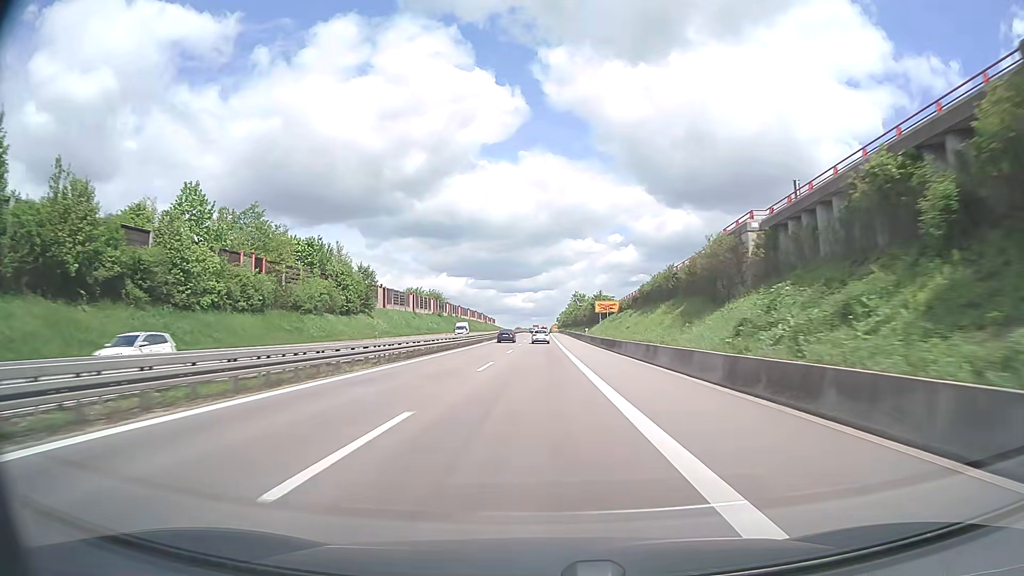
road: trunk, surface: asphalt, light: Day
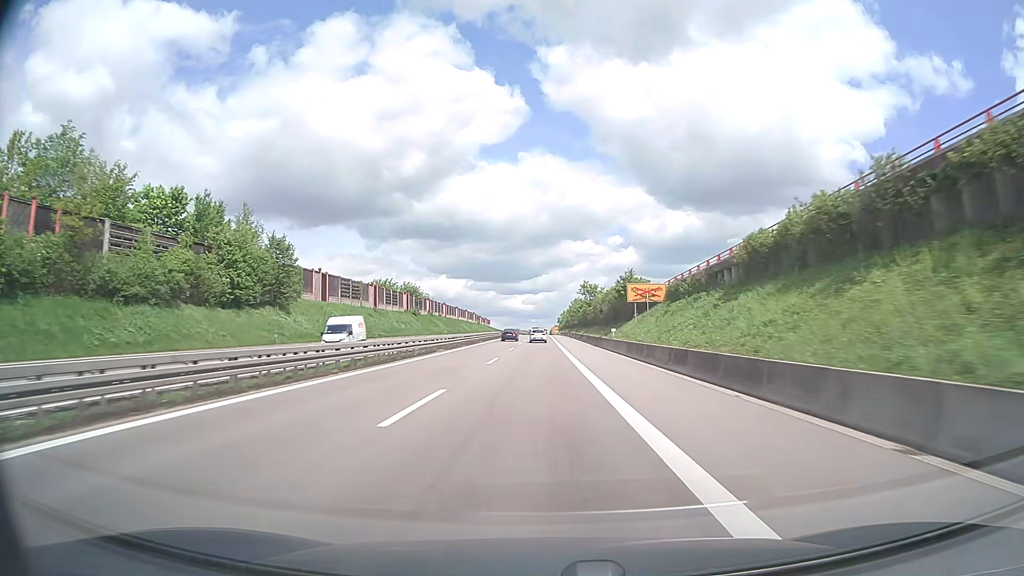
(0.0, +31.9) m; 0°
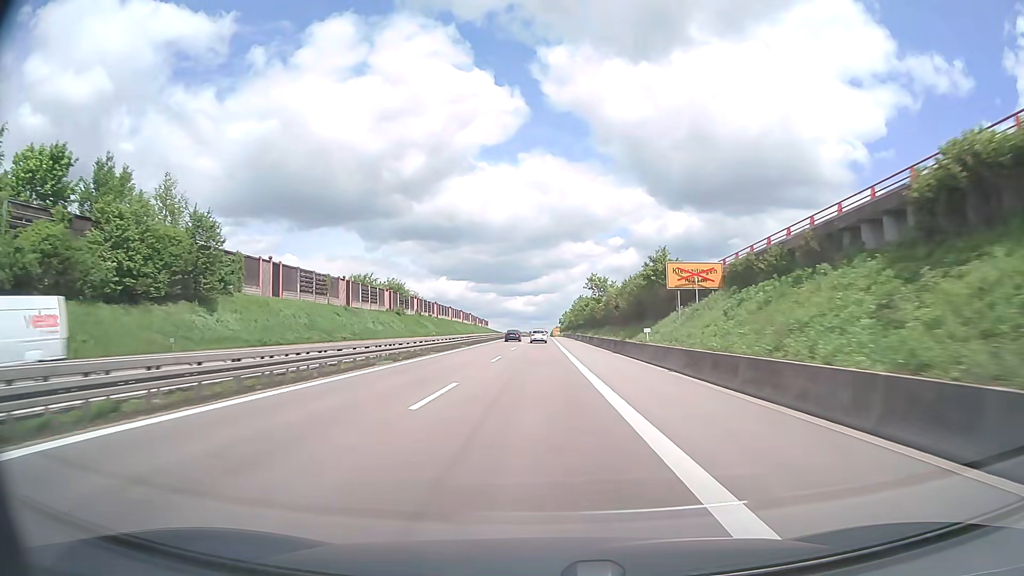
(0.0, +15.9) m; 0°
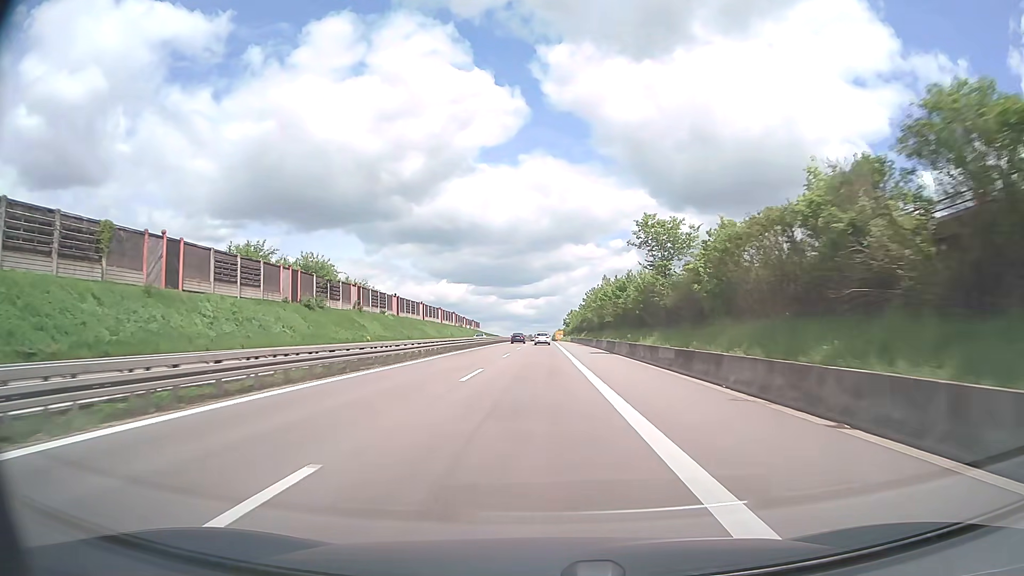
(-0.1, +47.3) m; 0°
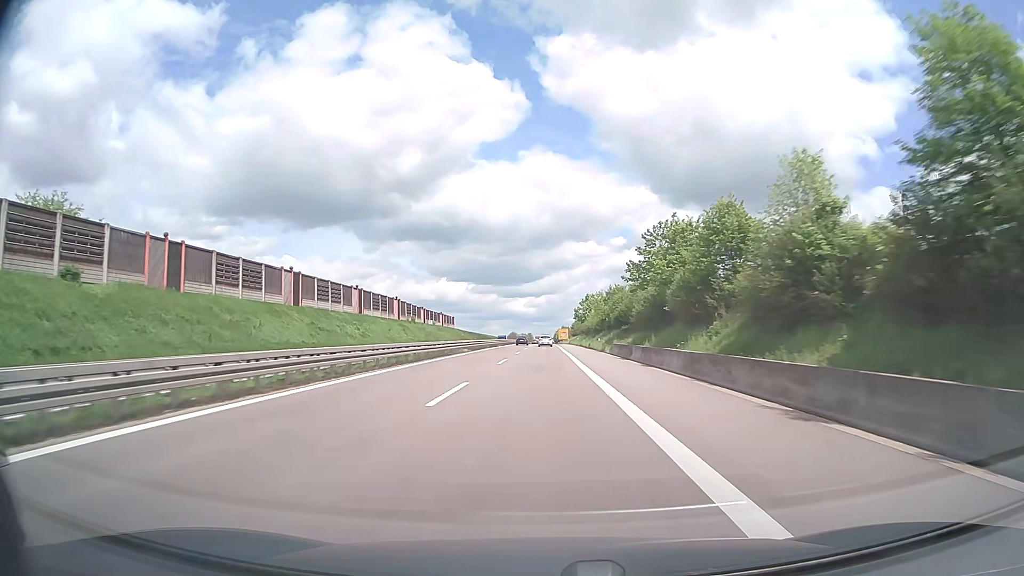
(+0.1, +78.6) m; 0°
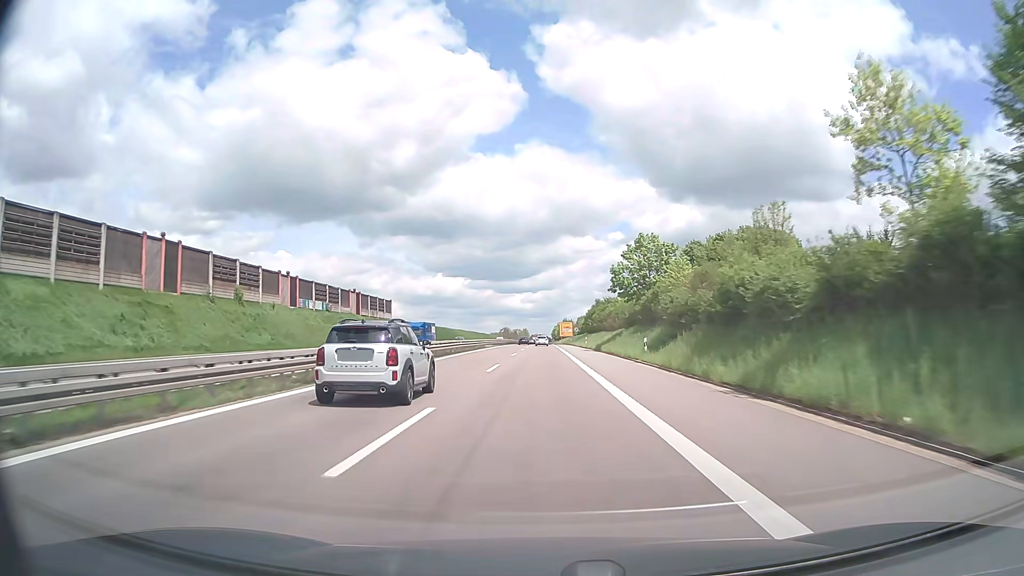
(-0.2, +78.8) m; 0°
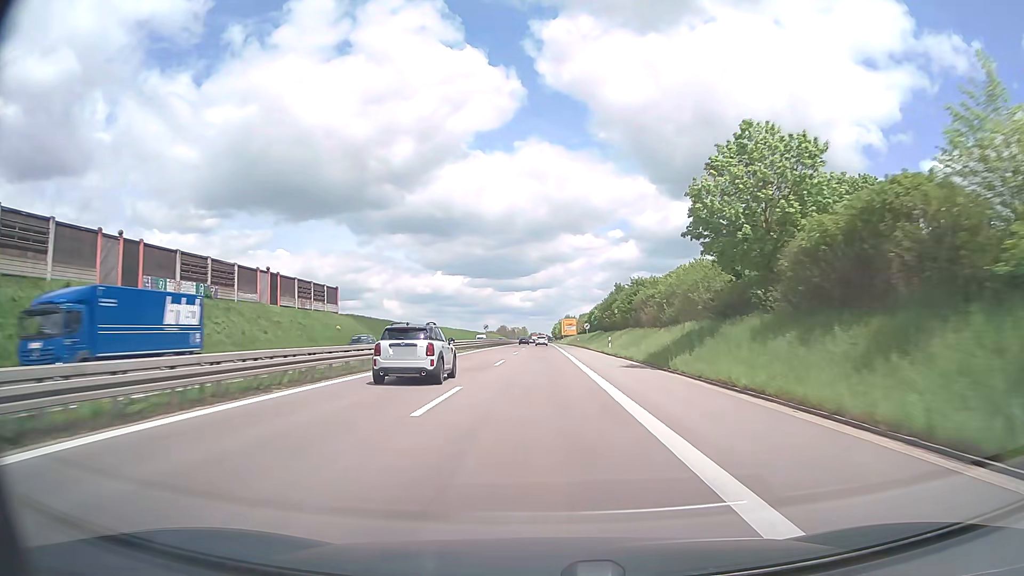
(0.0, +31.6) m; 0°
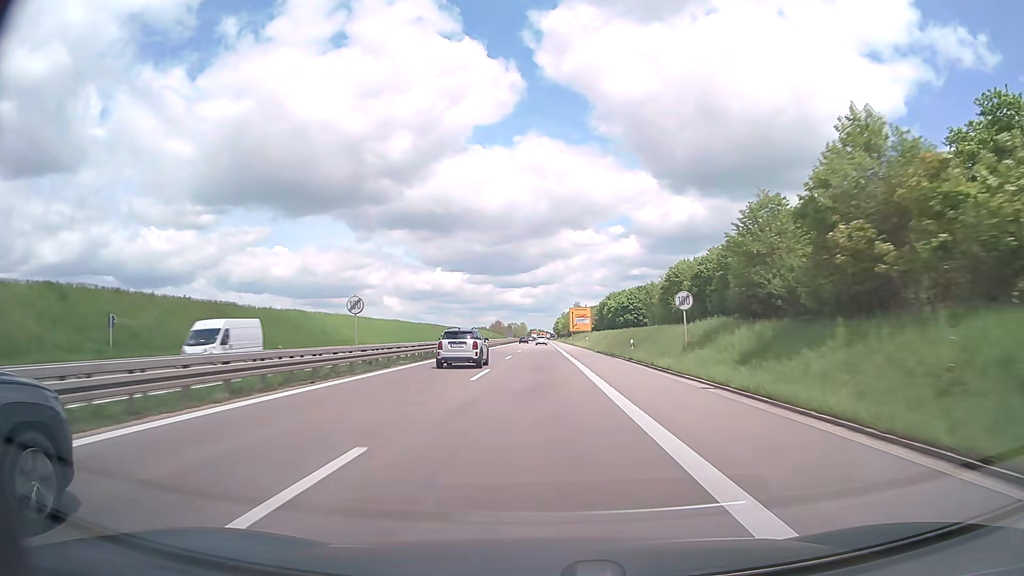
(0.0, +63.6) m; 0°
(0, +10) (0, +20) (0, +30) (0, +40) (0, +50) (0, +60) (0, +70) (0, +80) (0, +90) (0, +100) m
